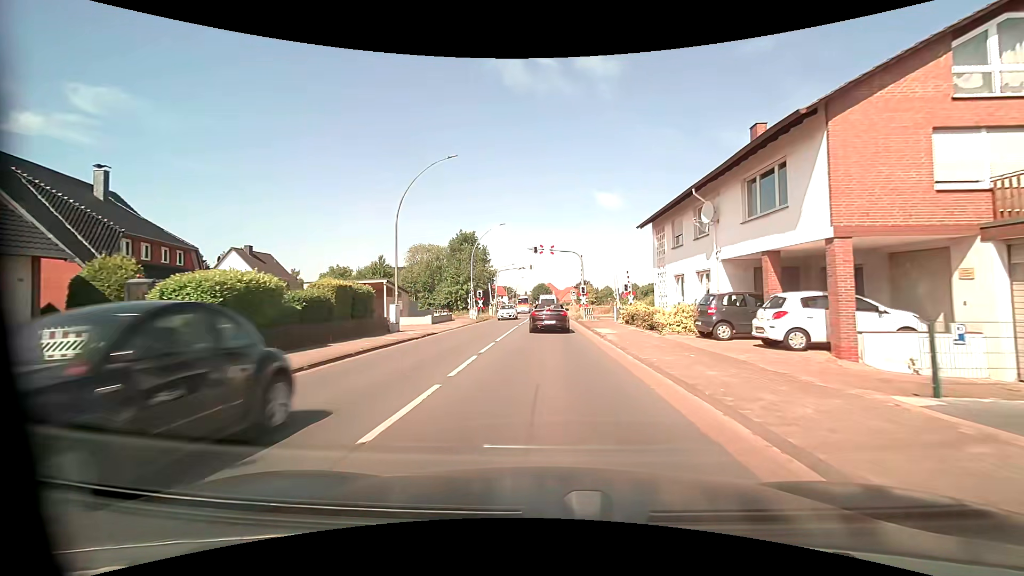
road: primary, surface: asphalt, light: Day
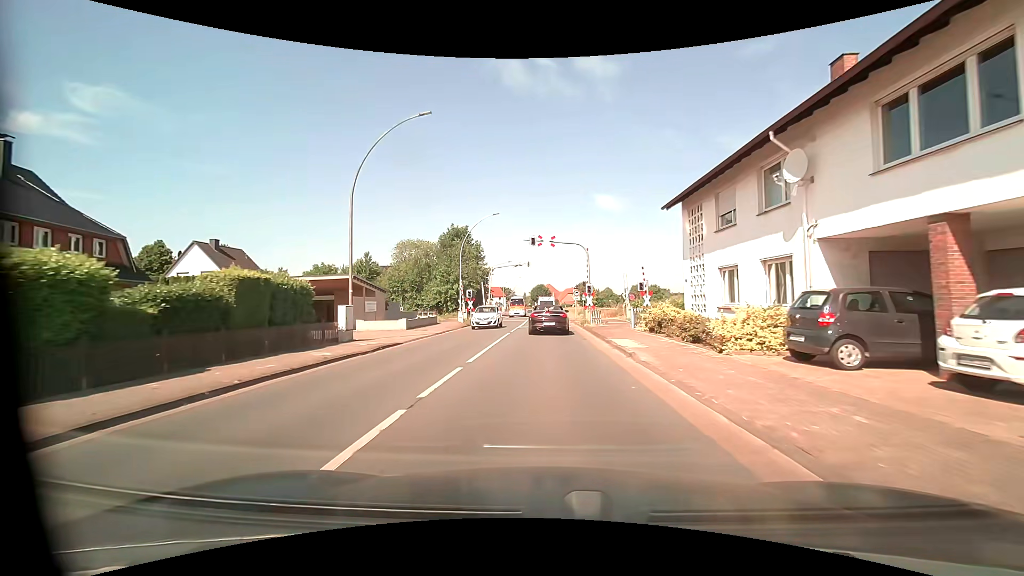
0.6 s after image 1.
(0.0, +6.5) m; 0°
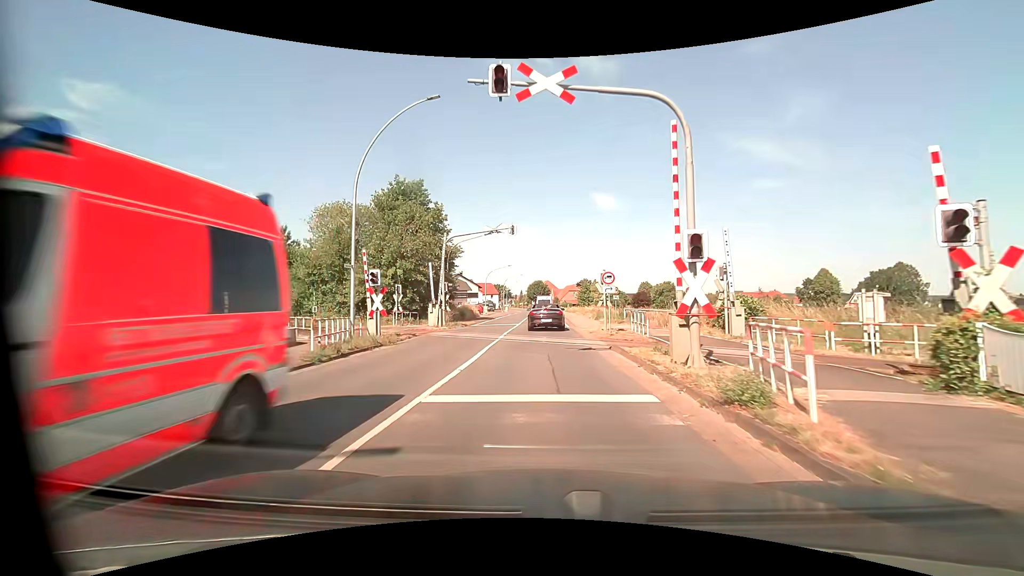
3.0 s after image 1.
(+0.2, +25.2) m; 0°
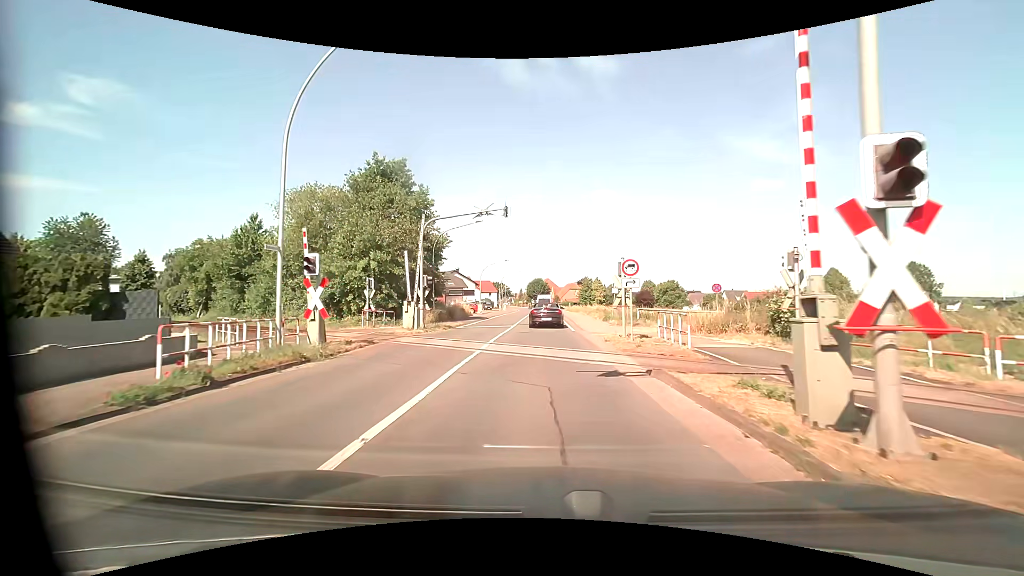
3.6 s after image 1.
(+0.1, +5.6) m; 0°
(0, +10) (0, +20) (0, +30) (0, +40) (0, +50) (0, +60) (0, +70) (0, +80) (0, +90) (0, +100) m
